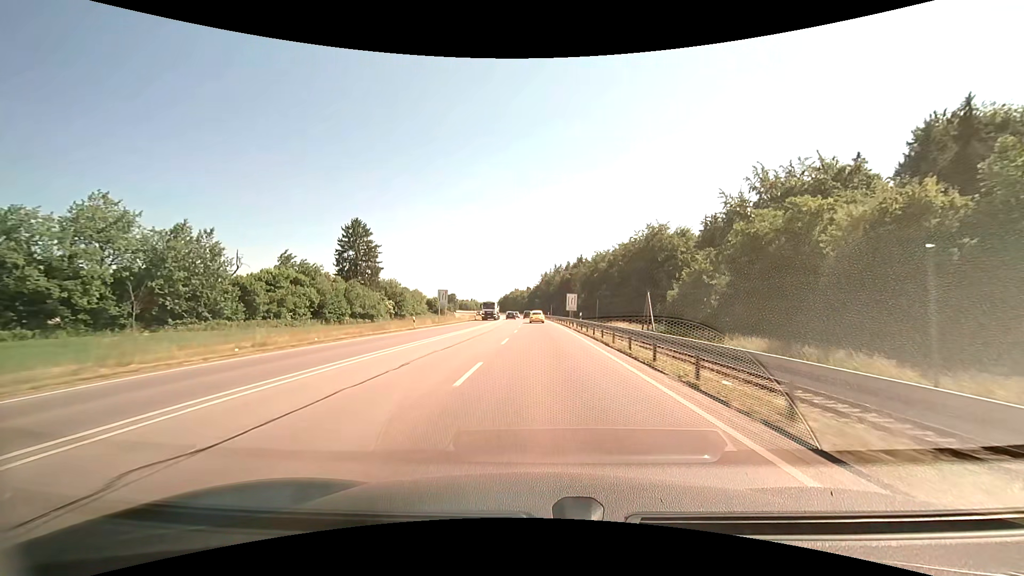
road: primary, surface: asphalt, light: Day
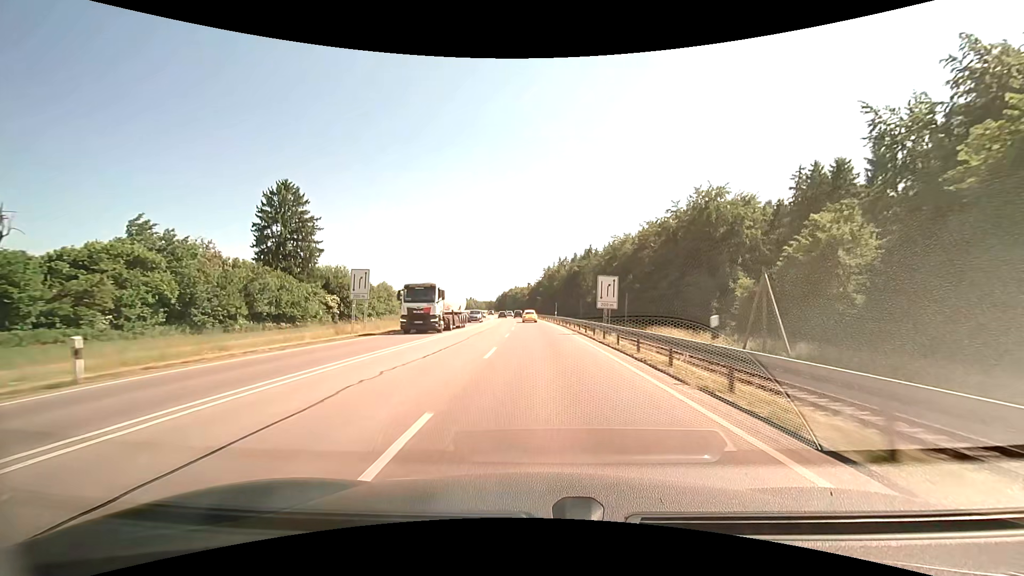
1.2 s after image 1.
(-0.1, +29.9) m; 0°
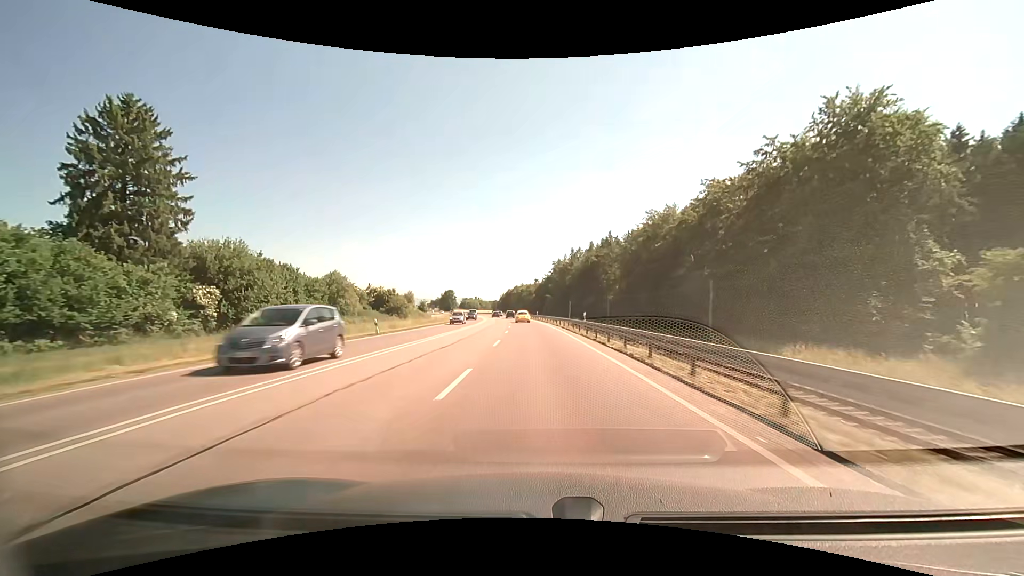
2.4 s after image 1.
(0.0, +30.1) m; -1°
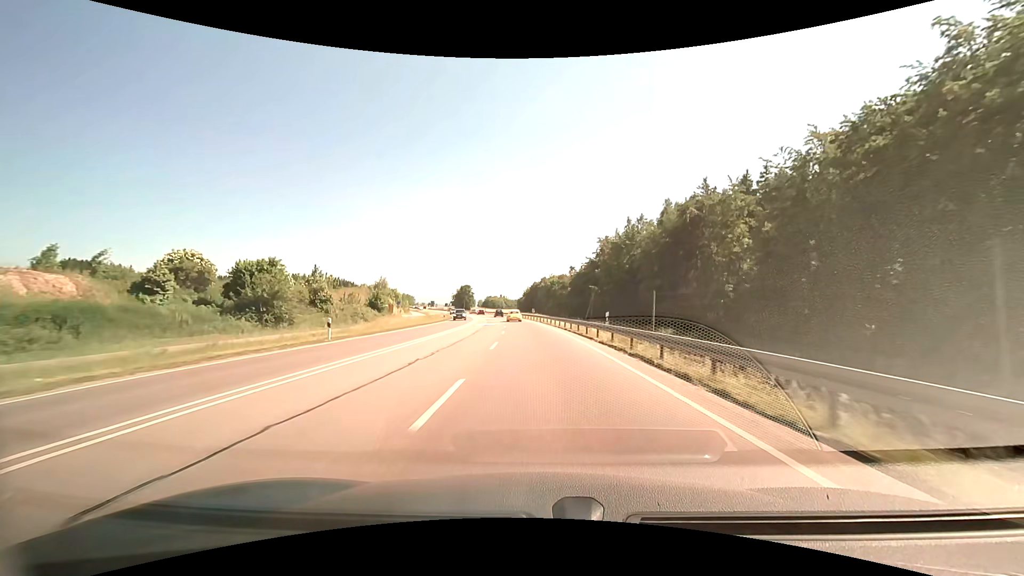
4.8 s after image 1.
(-1.4, +60.8) m; -3°
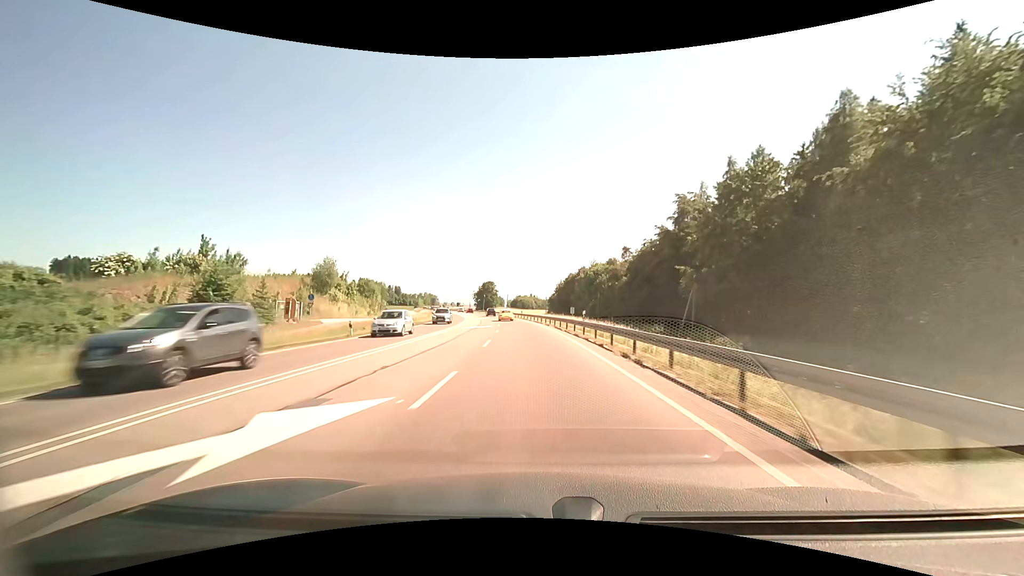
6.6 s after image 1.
(-1.1, +46.1) m; -3°
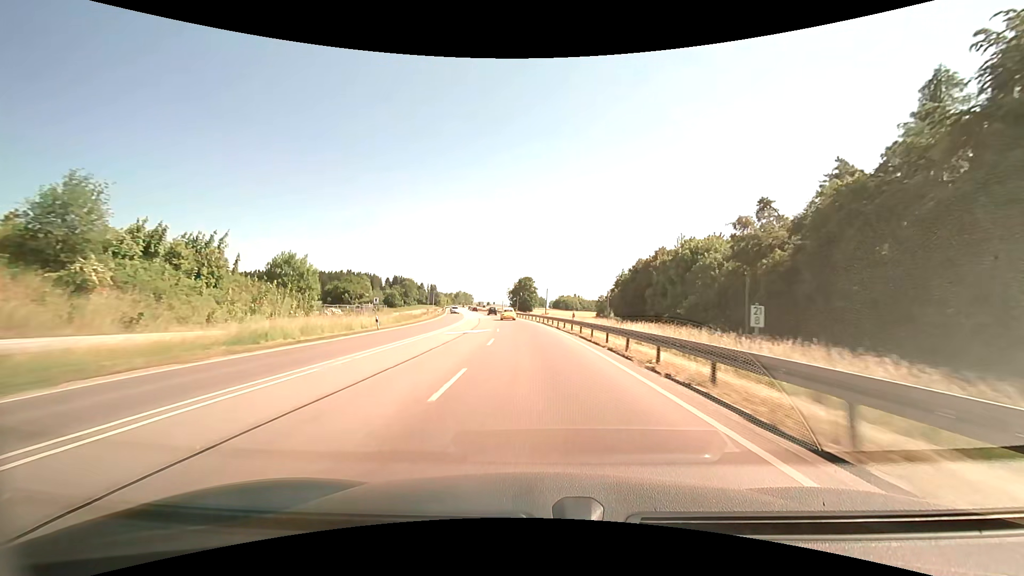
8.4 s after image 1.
(-2.1, +46.5) m; -5°
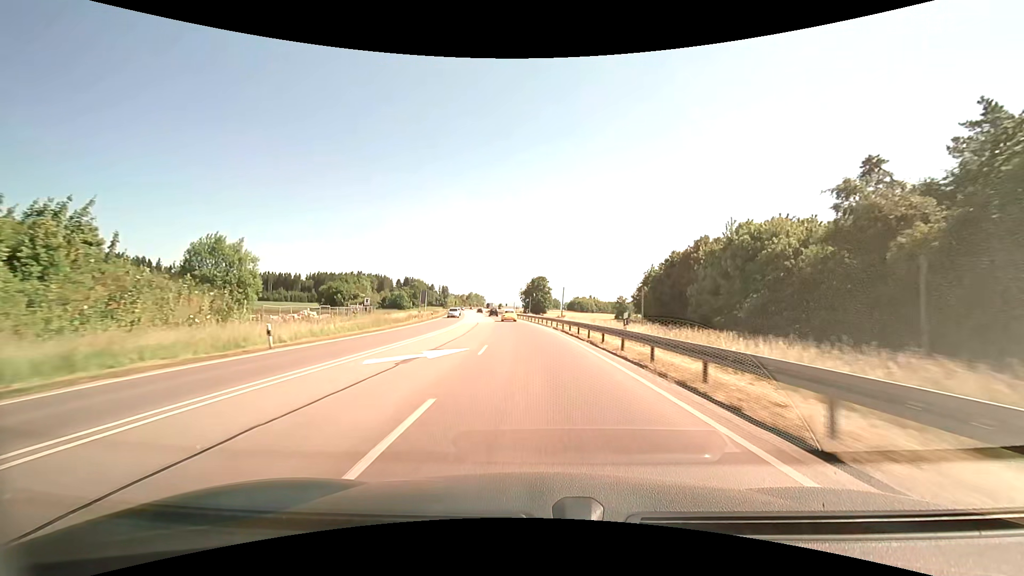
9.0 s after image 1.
(-0.2, +15.6) m; -2°
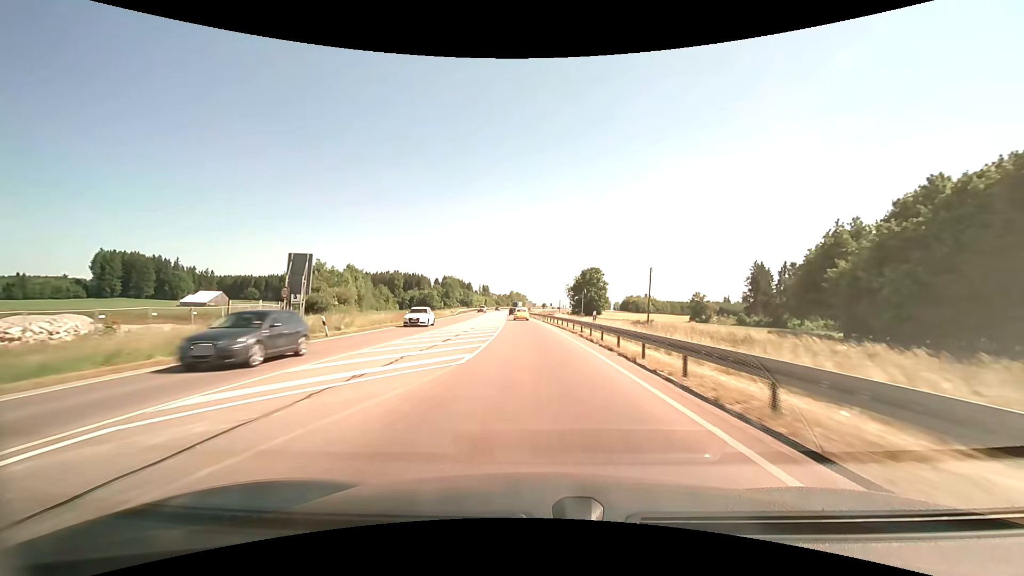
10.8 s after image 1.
(-1.7, +46.6) m; -4°
(0, +10) (0, +20) (-1, +30) (-2, +40) (-3, +50) (-3, +60) (-4, +70) (-5, +80) (-6, +90) (-7, +100) m
